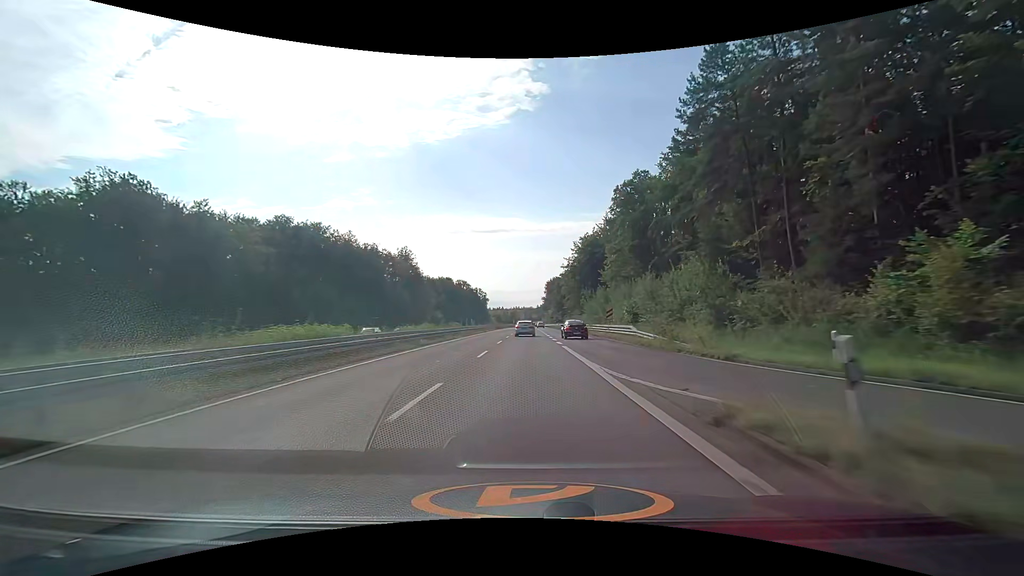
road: trunk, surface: asphalt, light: Day
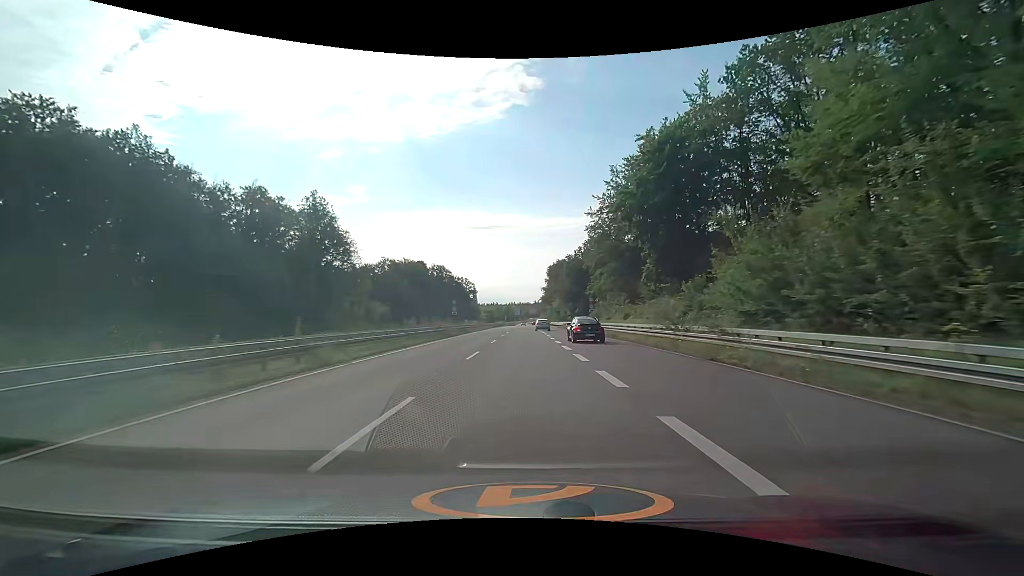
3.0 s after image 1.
(+0.1, +61.5) m; 0°
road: trunk_link
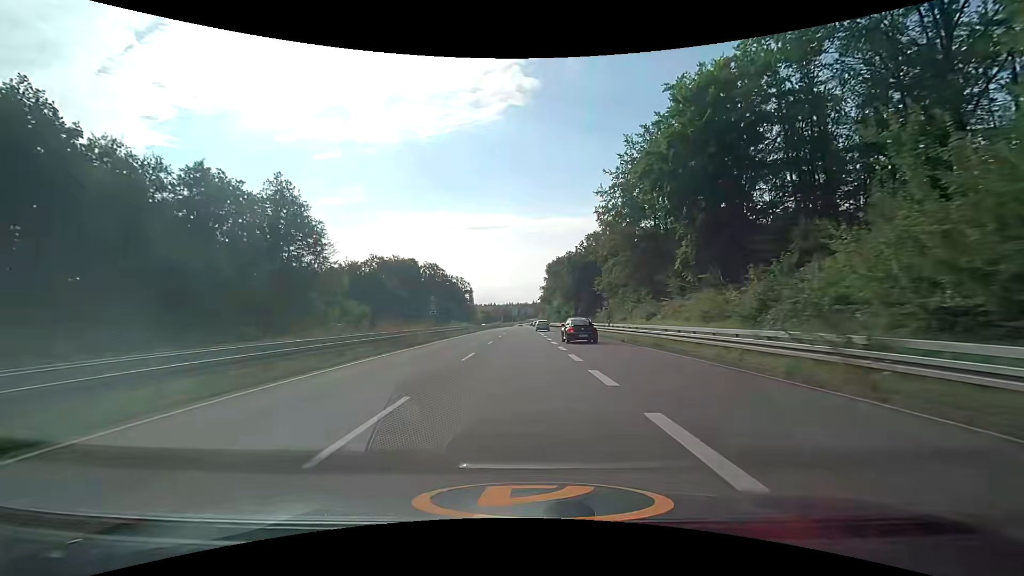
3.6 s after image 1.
(0.0, +11.7) m; 0°
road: trunk
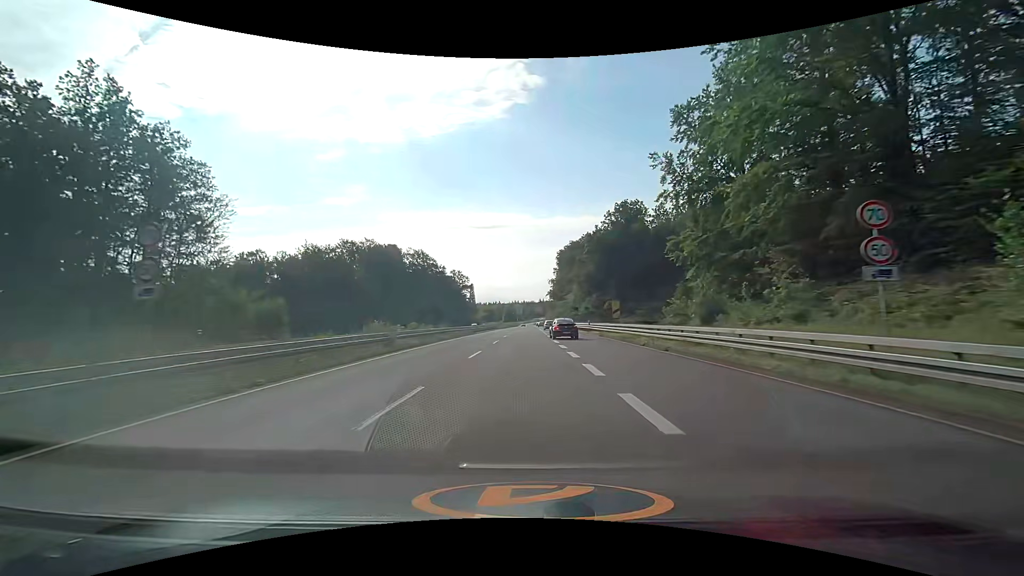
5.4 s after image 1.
(-0.2, +34.1) m; -1°
